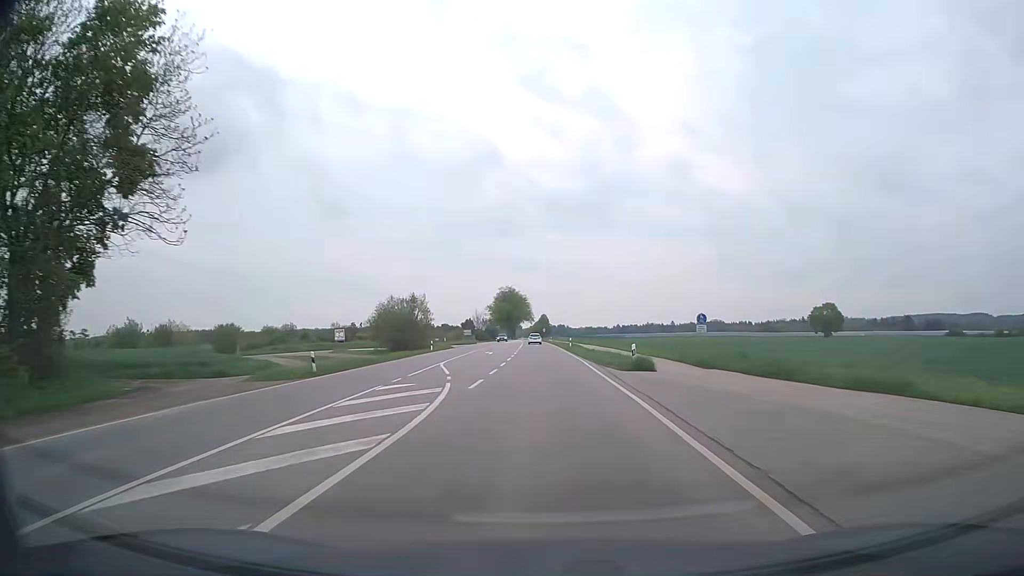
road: secondary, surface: asphalt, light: Day
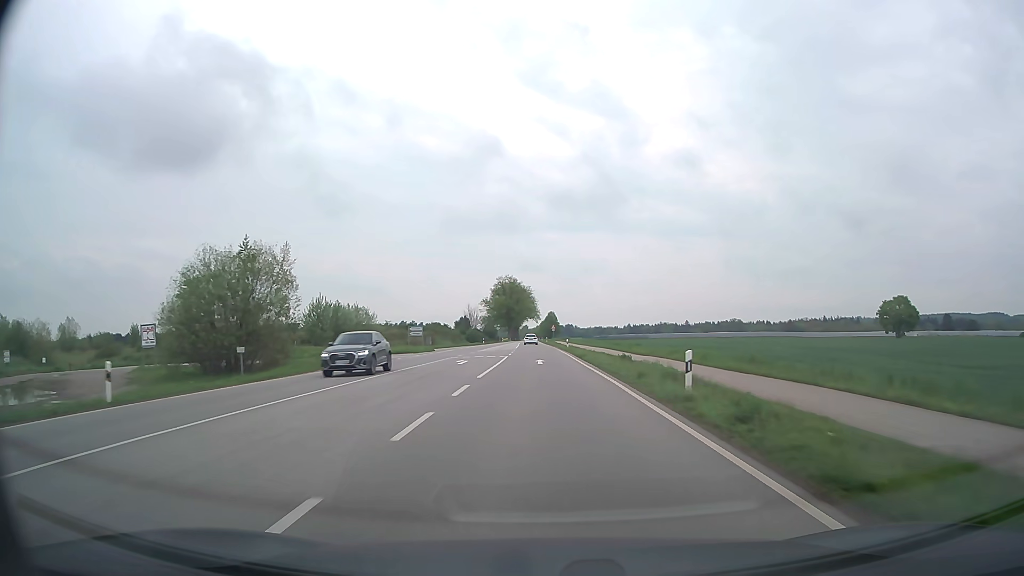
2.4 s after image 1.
(-0.2, +50.8) m; -1°
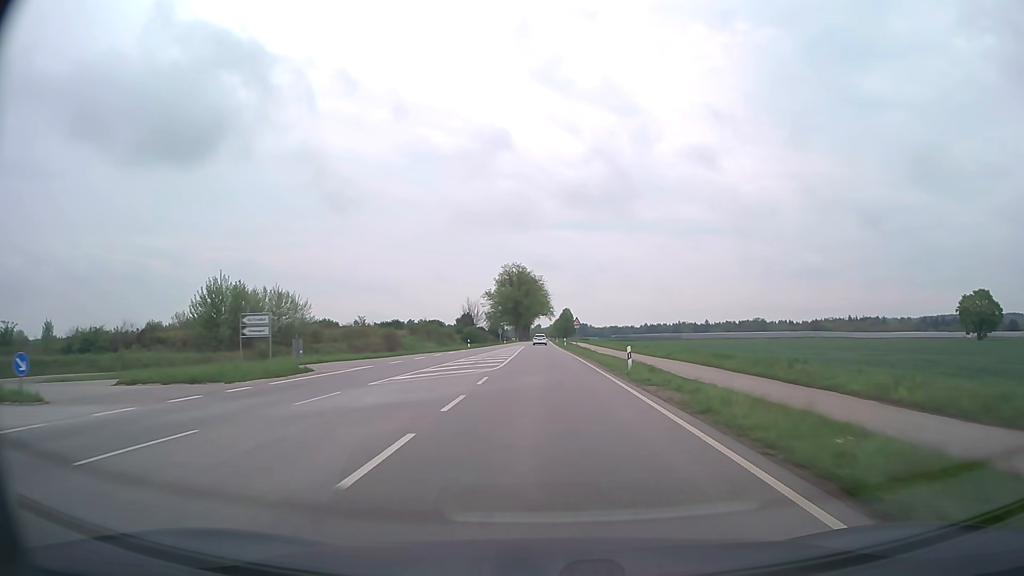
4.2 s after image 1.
(-0.3, +38.1) m; -1°
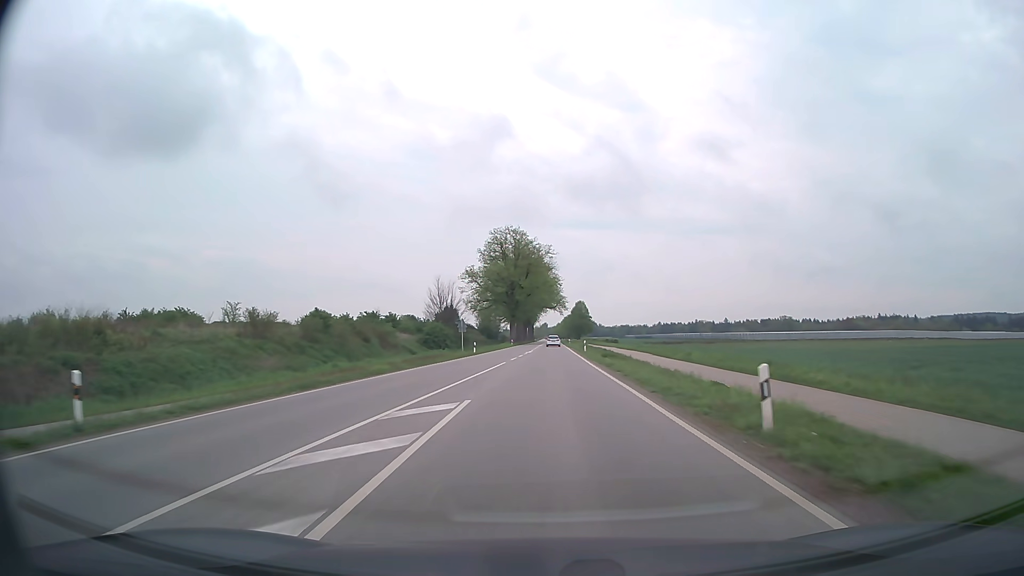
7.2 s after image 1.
(-0.6, +63.9) m; -1°
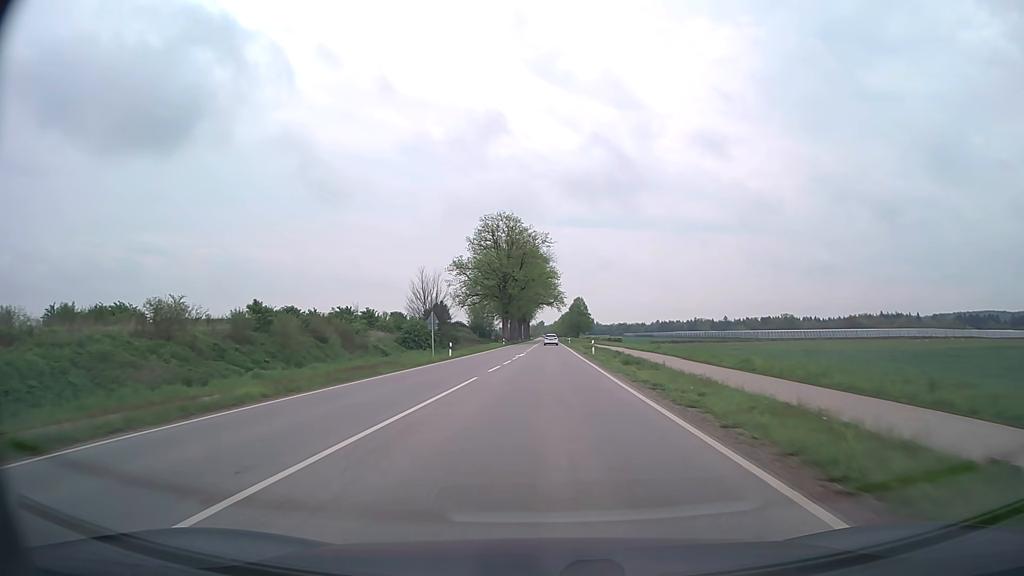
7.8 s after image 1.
(0.0, +13.0) m; 0°
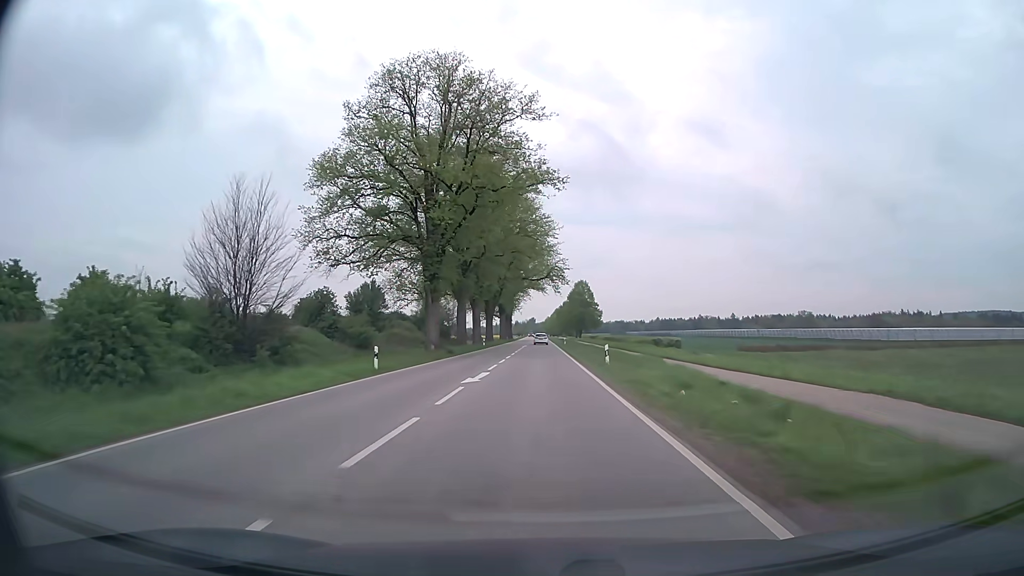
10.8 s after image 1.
(+0.7, +66.1) m; +1°
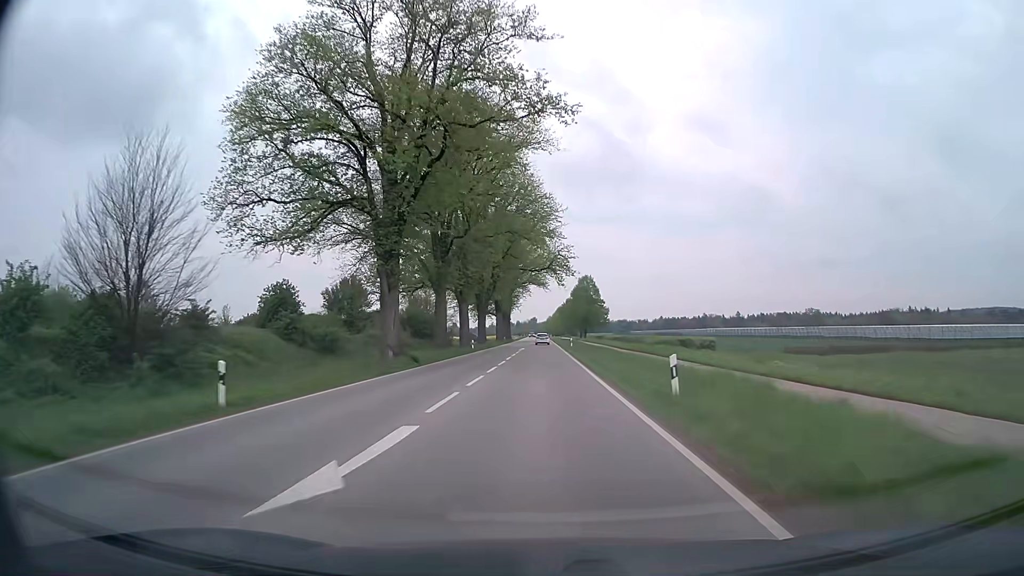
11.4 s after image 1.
(0.0, +13.3) m; 0°
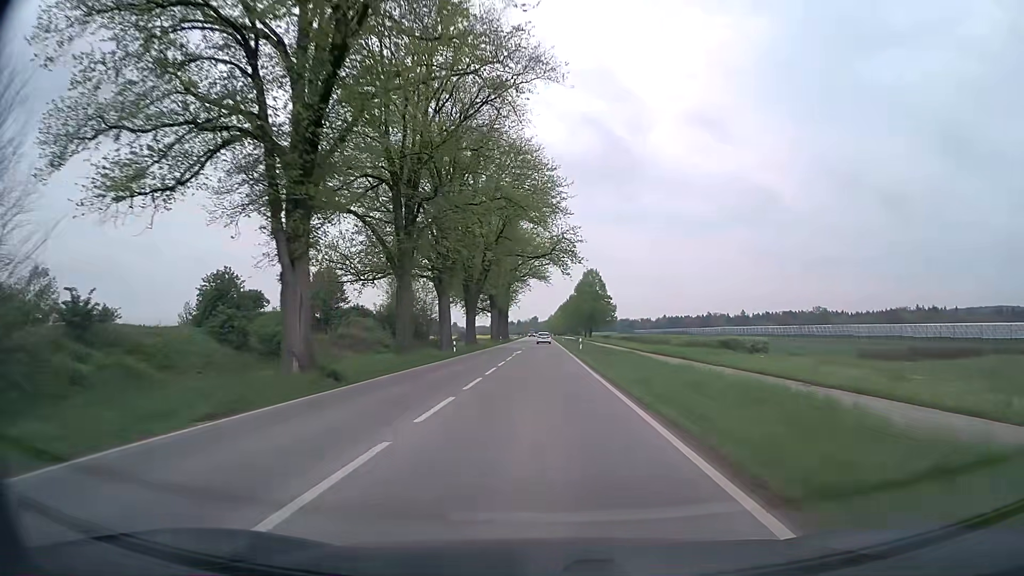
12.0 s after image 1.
(0.0, +13.3) m; 0°
(0, +10) (0, +20) (0, +30) (0, +40) (0, +50) (0, +60) (0, +70) (0, +80) (0, +90) (0, +100) m
